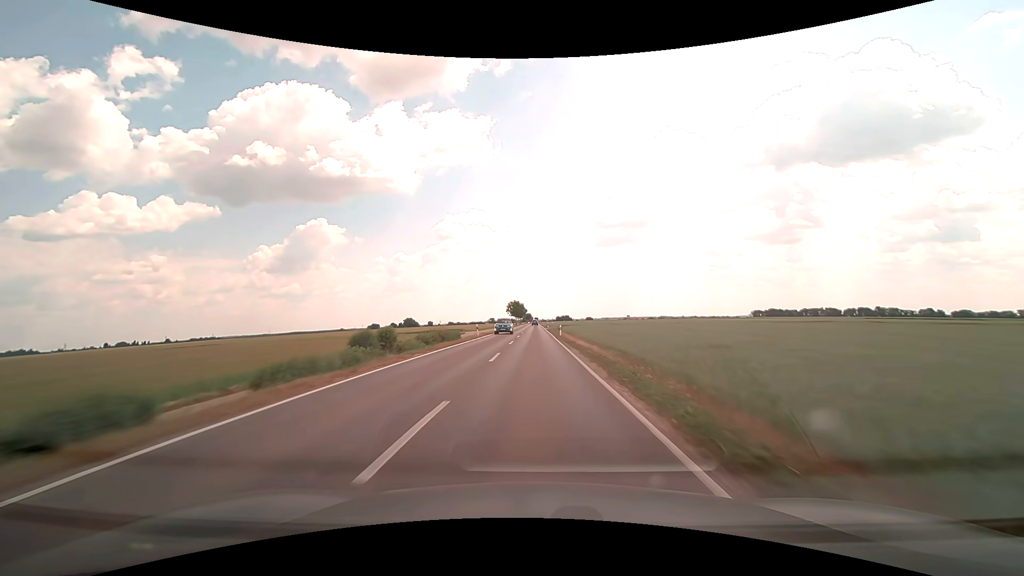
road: secondary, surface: asphalt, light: Day
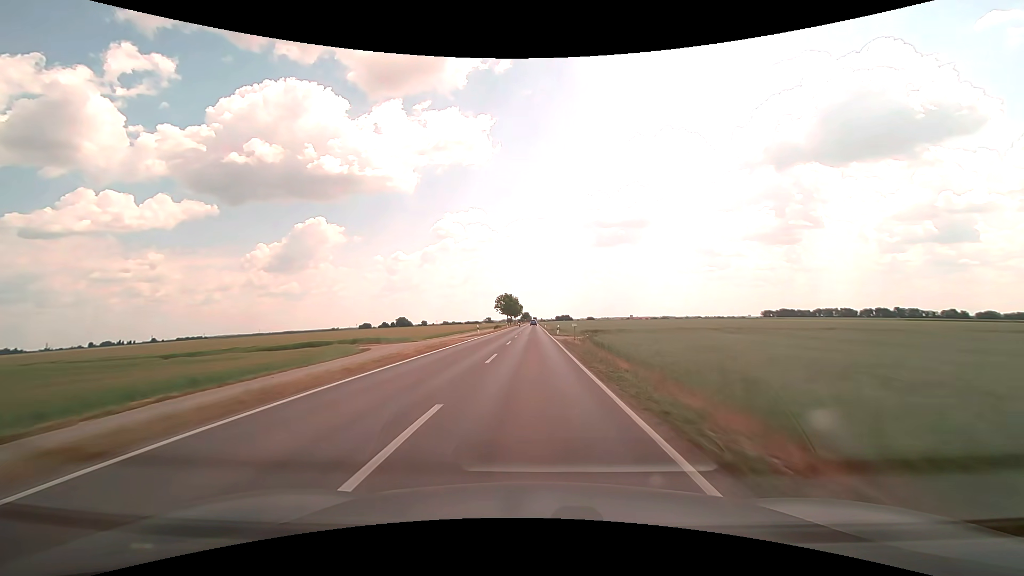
(0.0, +47.9) m; 0°
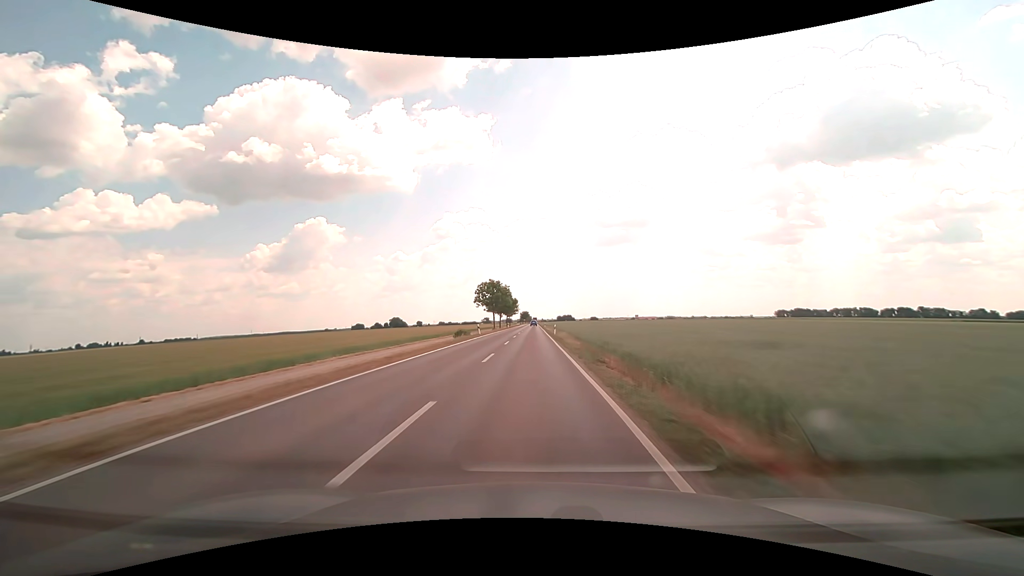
(0.0, +47.3) m; 0°
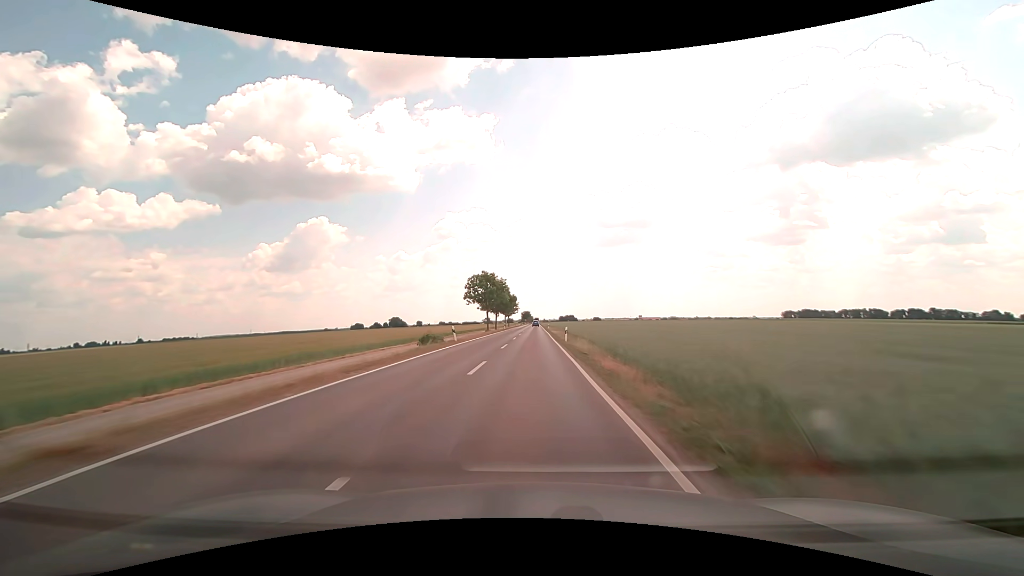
(-0.1, +15.7) m; 0°
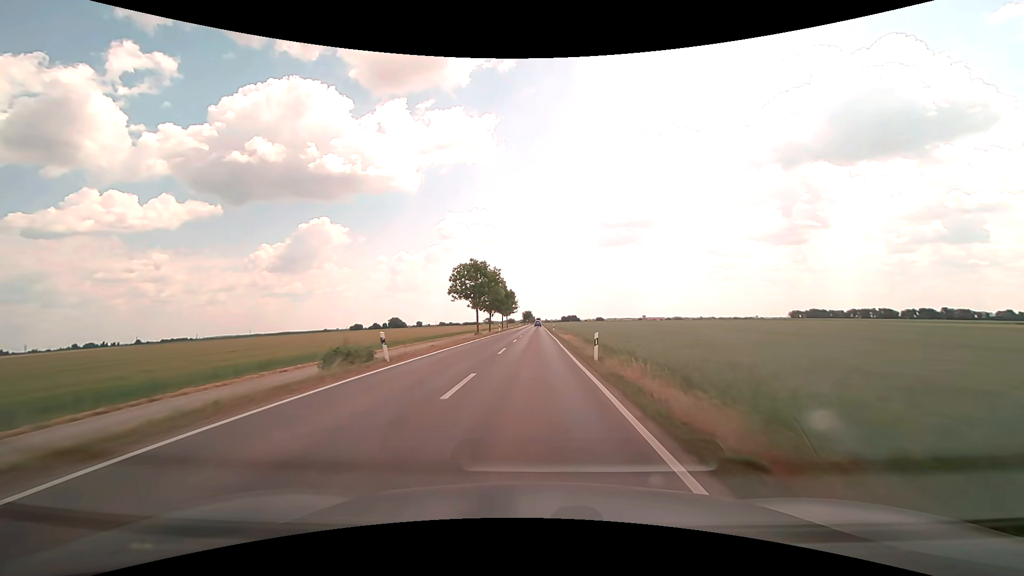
(0.0, +15.6) m; 0°
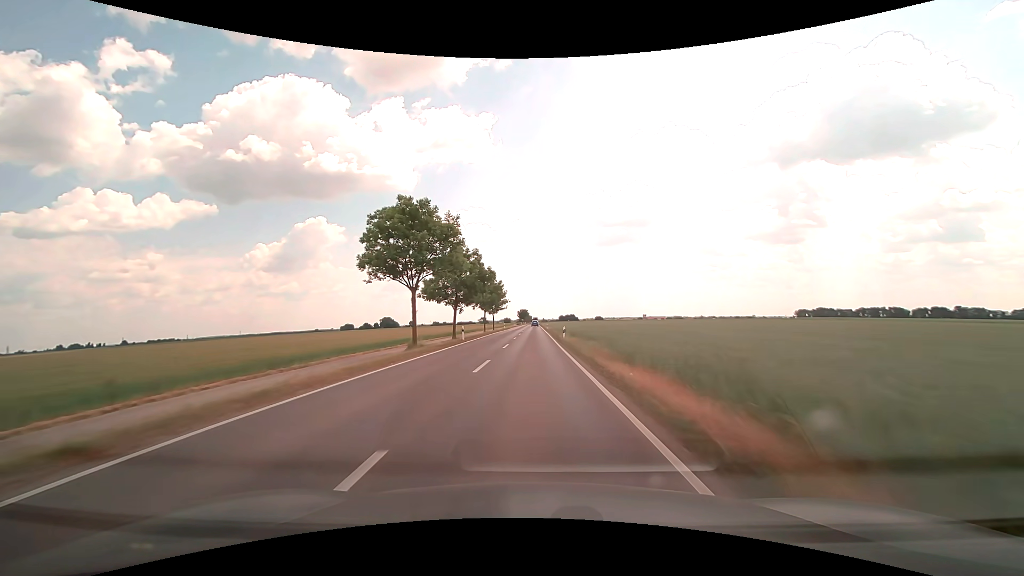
(+0.1, +31.3) m; 0°
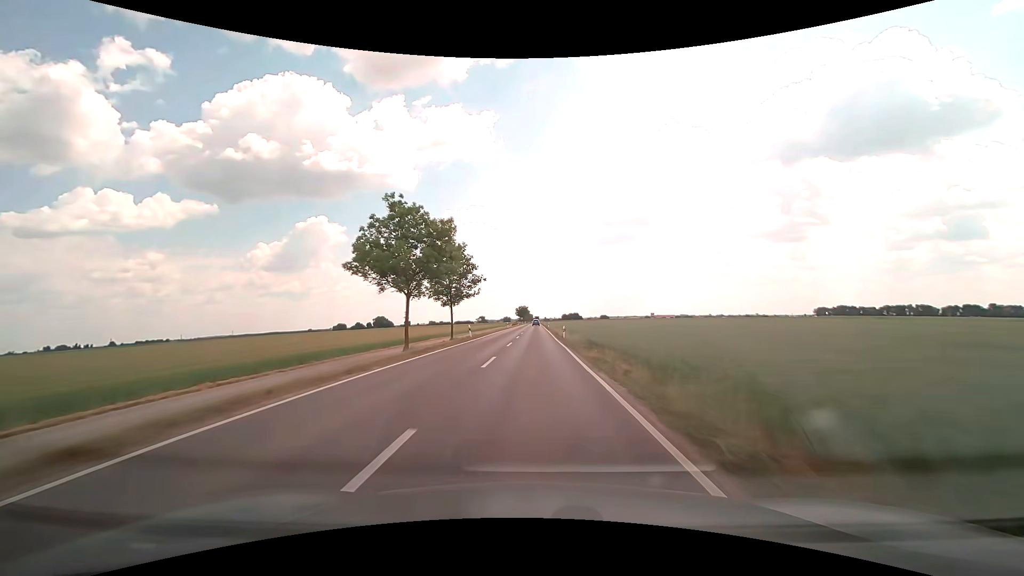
(-0.1, +46.7) m; 0°
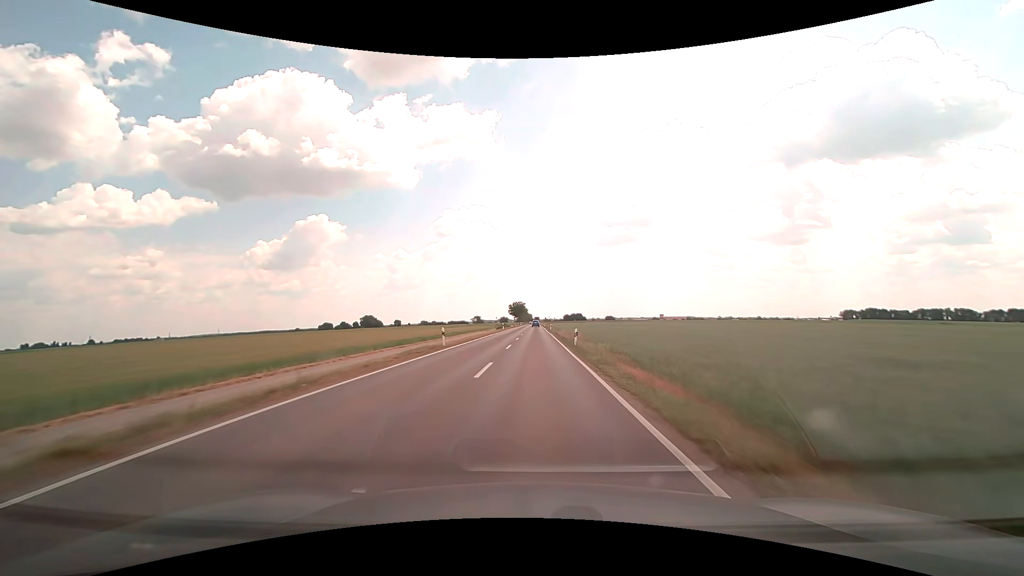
(+0.1, +61.6) m; 0°
(0, +10) (0, +20) (0, +30) (0, +40) (0, +50) (0, +60) (0, +70) (0, +80) (0, +90) (0, +100) m
